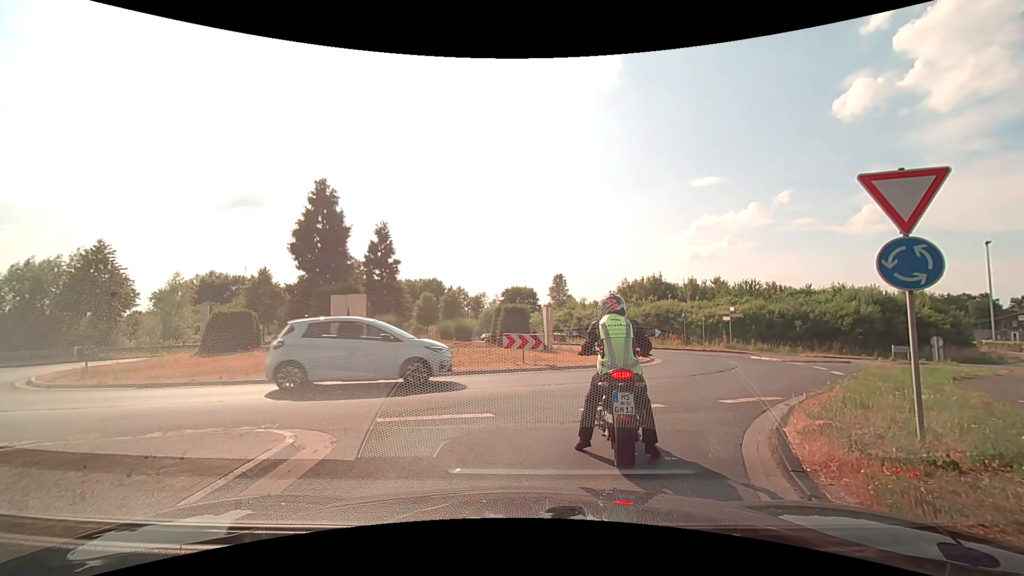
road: secondary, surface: asphalt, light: Day
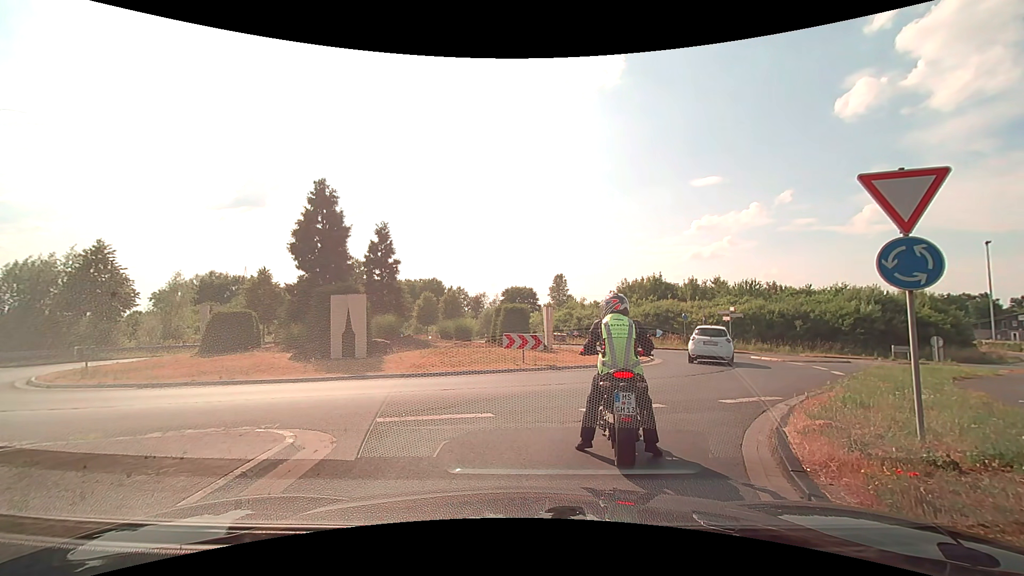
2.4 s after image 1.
(0.0, +0.1) m; 0°
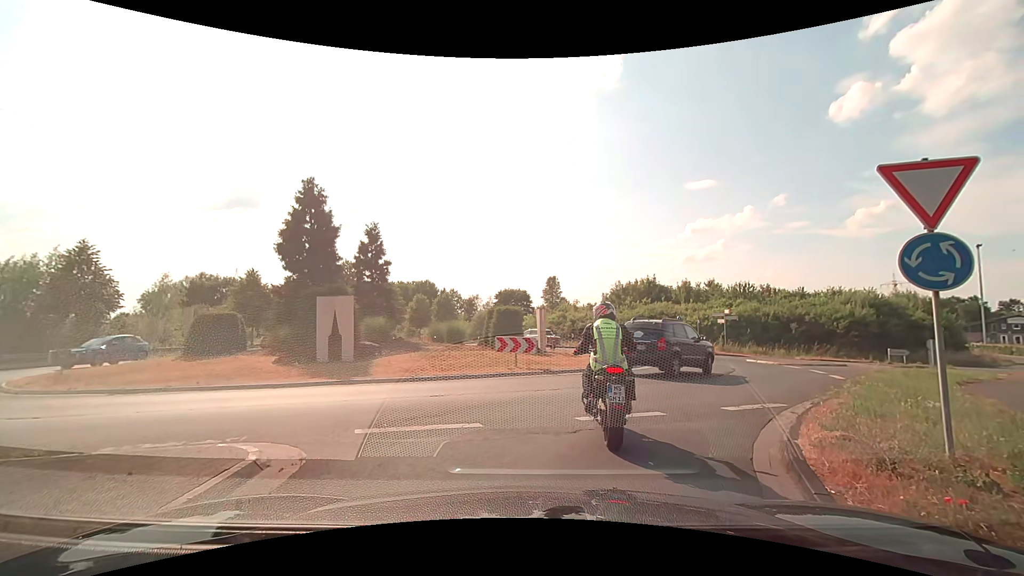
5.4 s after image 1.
(0.0, +0.6) m; 0°
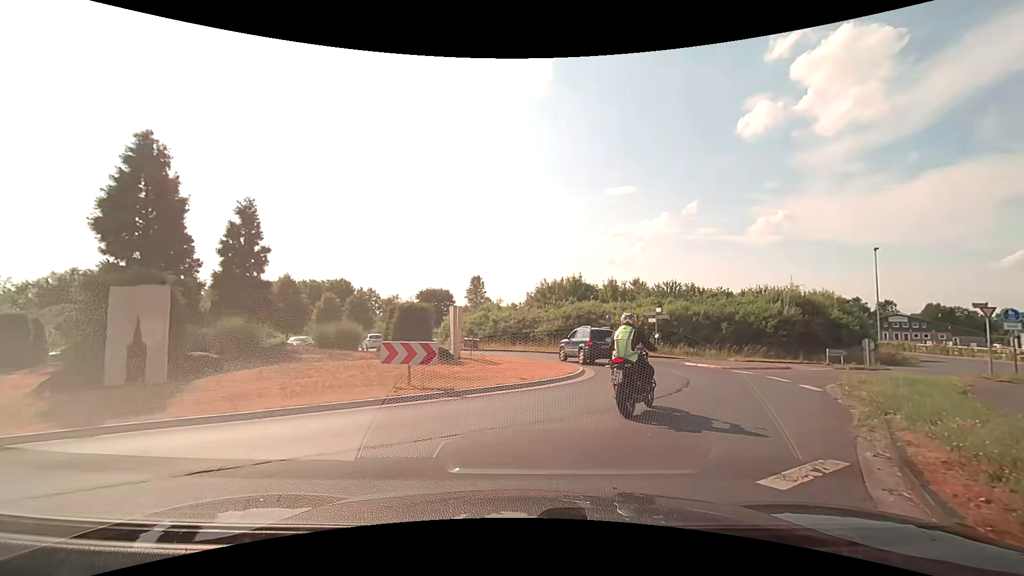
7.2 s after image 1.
(+0.5, +4.9) m; +11°
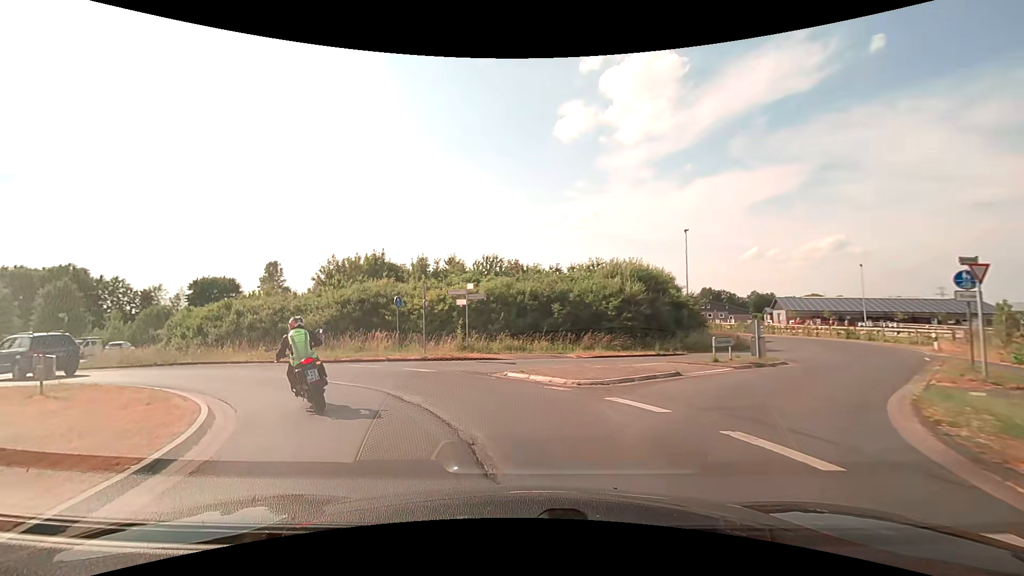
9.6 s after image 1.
(+3.3, +13.3) m; +21°
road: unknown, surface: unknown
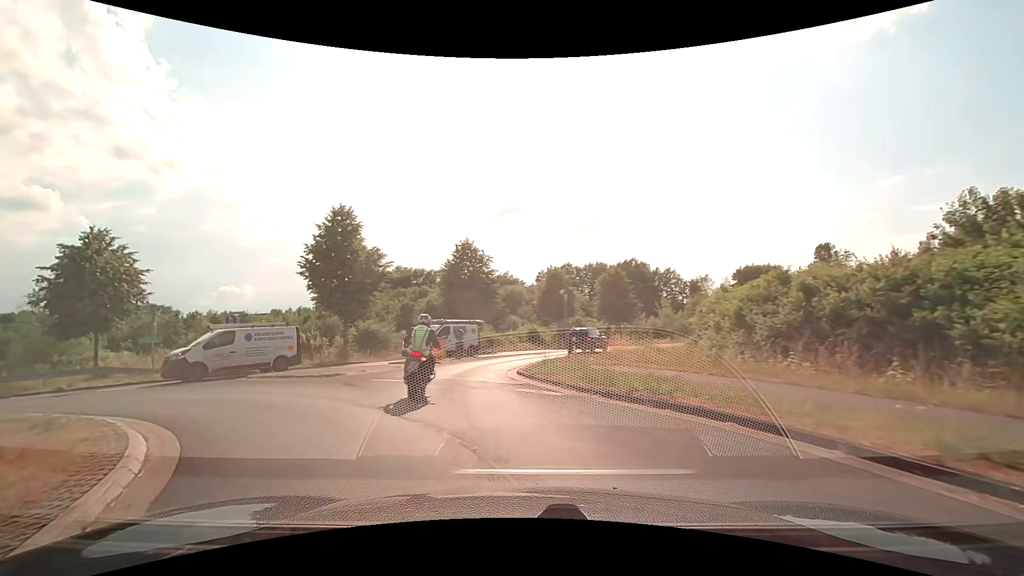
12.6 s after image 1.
(-8.1, +16.2) m; -57°
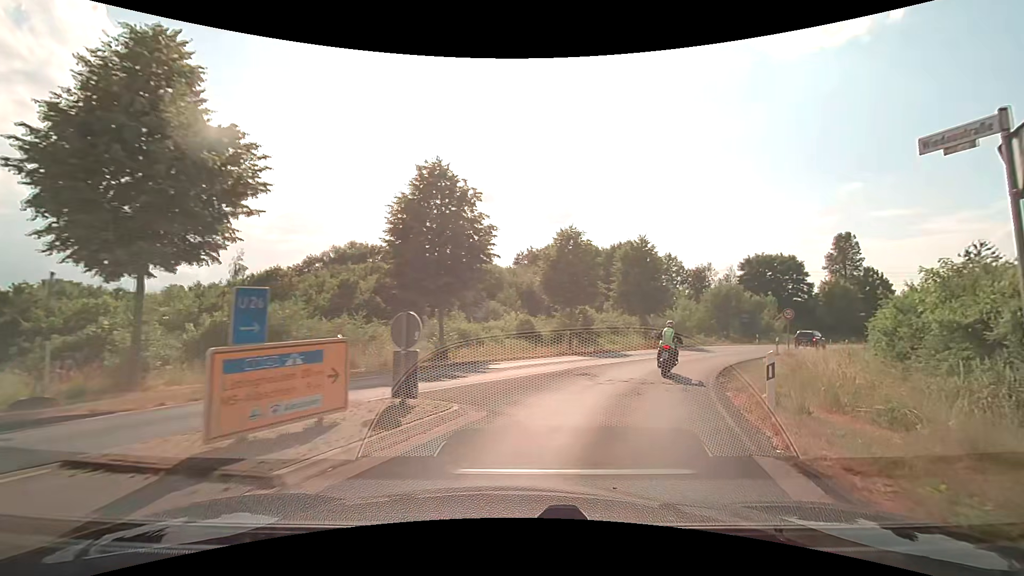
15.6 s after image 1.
(-2.5, +18.2) m; +2°
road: secondary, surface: asphalt
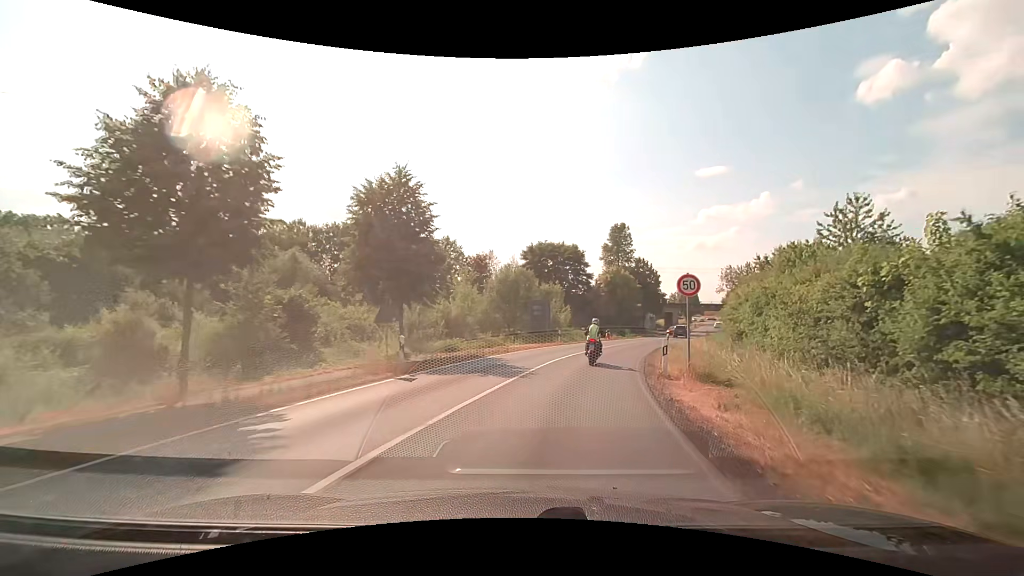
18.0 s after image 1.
(+5.2, +19.8) m; +24°
(+1, +10) (+3, +20) (+5, +29) (+9, +39) (+13, +48) (+17, +57) (+21, +66) (+25, +75) (+29, +84) (+33, +94) m
